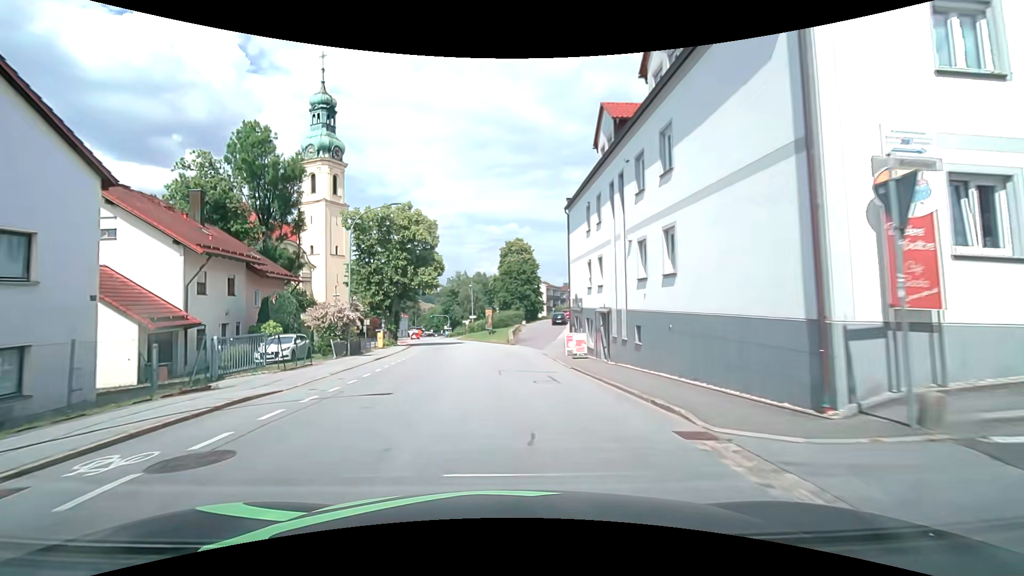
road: tertiary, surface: asphalt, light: Day
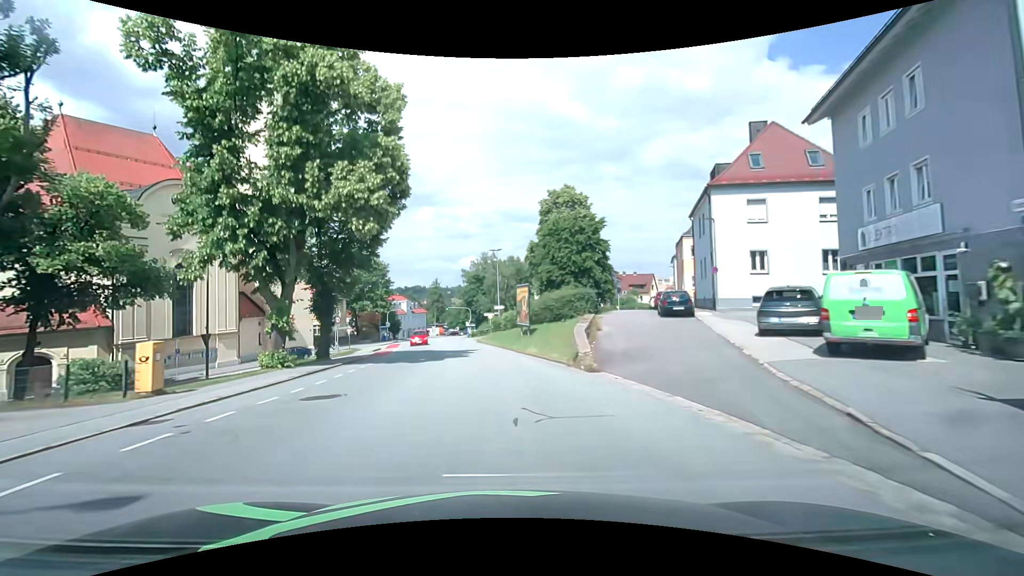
(-1.0, +31.2) m; -4°
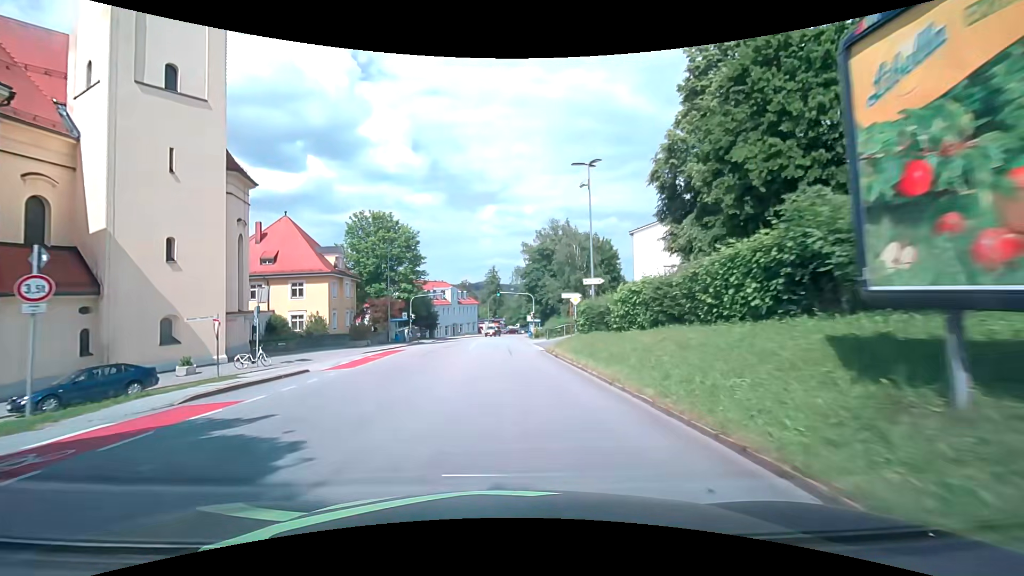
(-2.2, +30.6) m; -8°
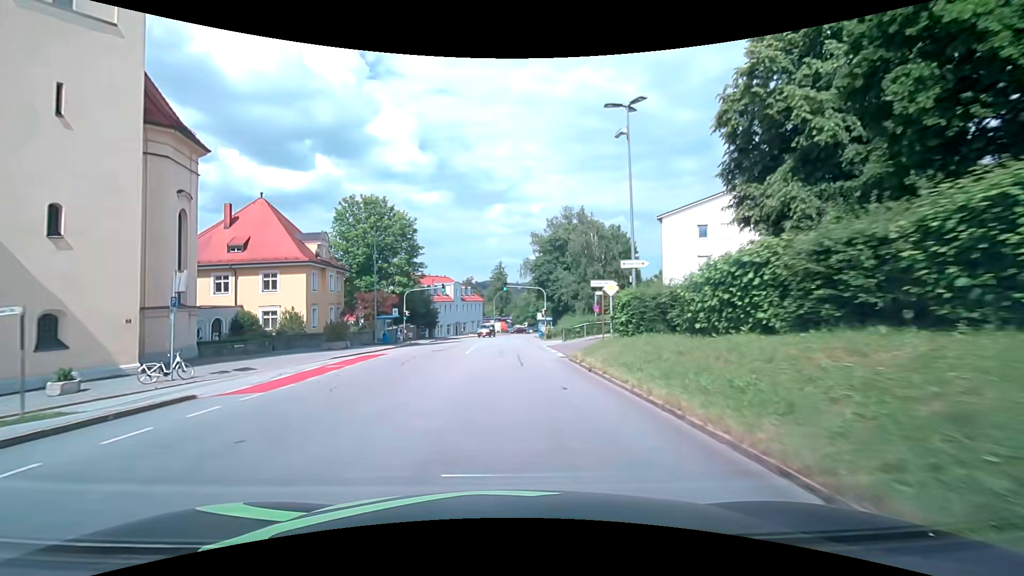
(-0.1, +7.6) m; -1°
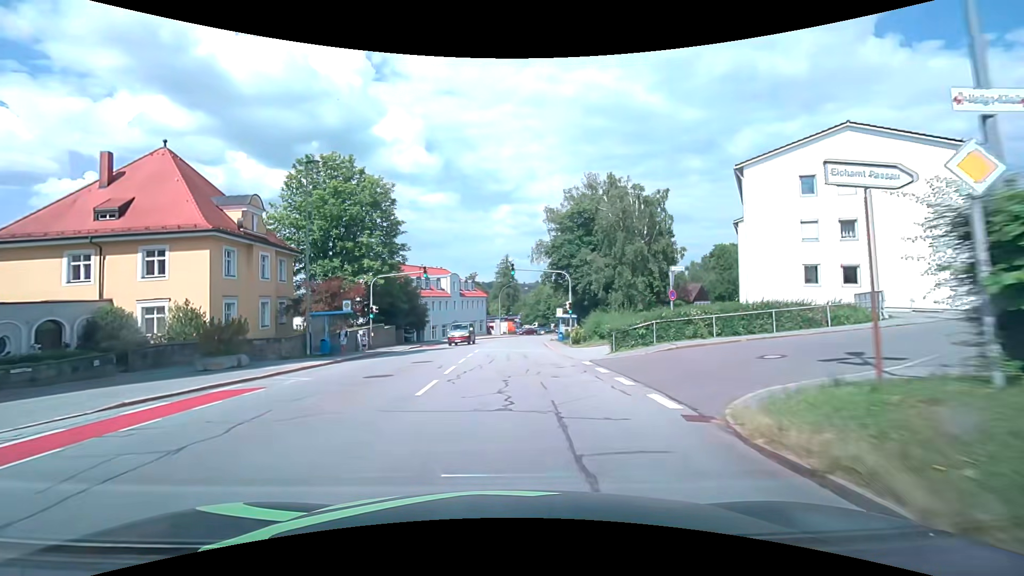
(-0.1, +15.3) m; -1°
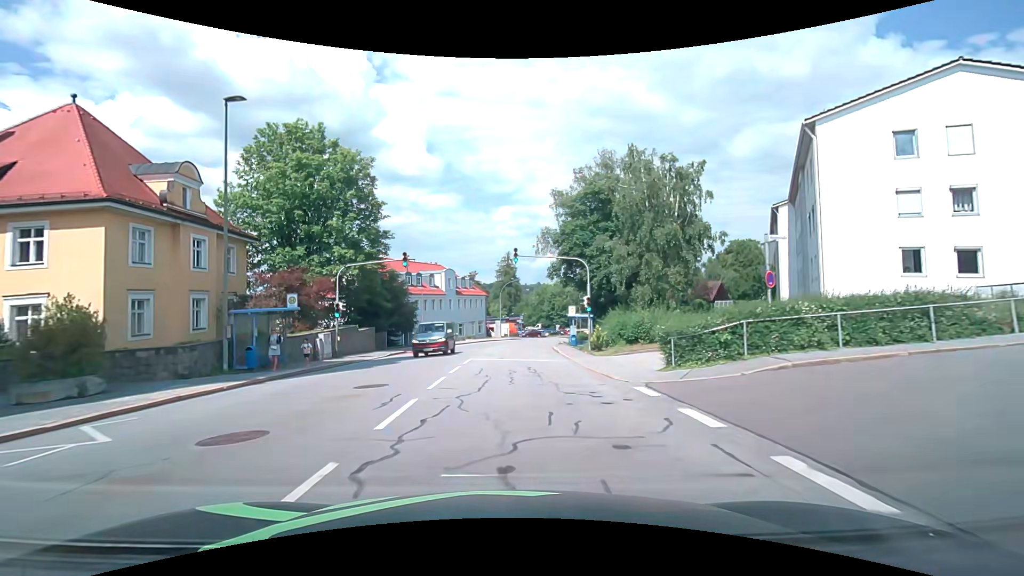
(0.0, +7.6) m; 0°
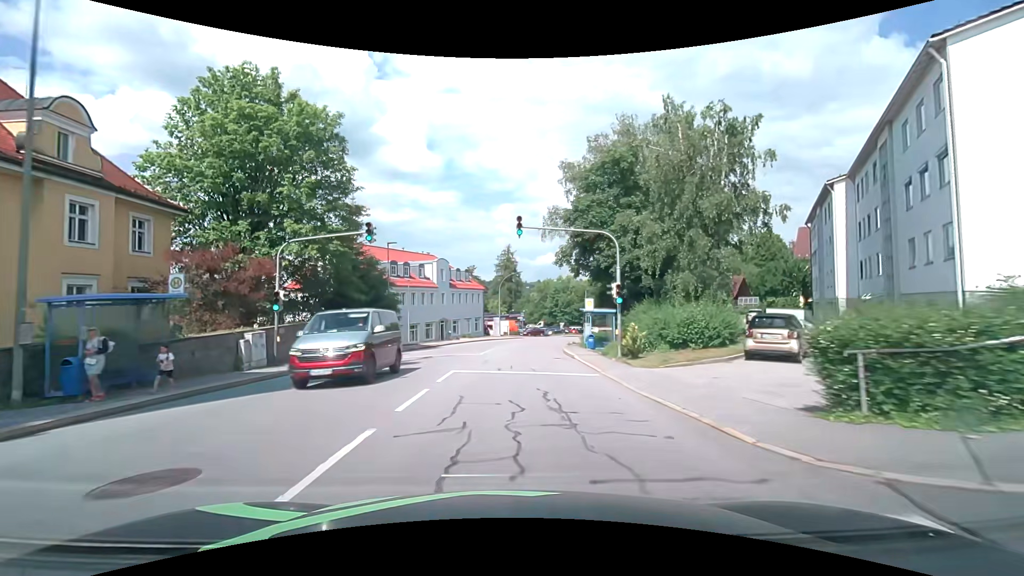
(0.0, +7.6) m; 0°
